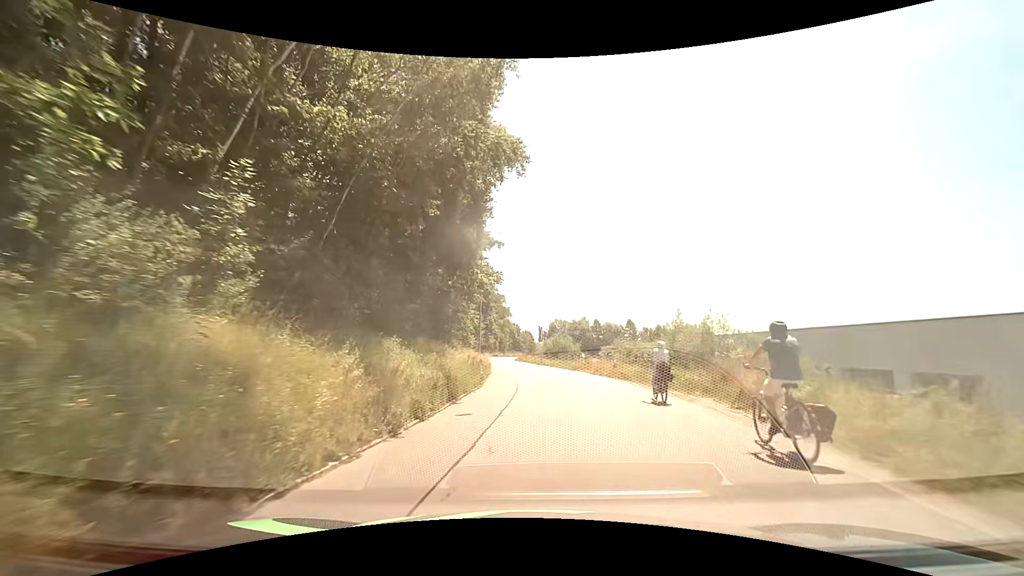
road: tertiary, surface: asphalt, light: Day
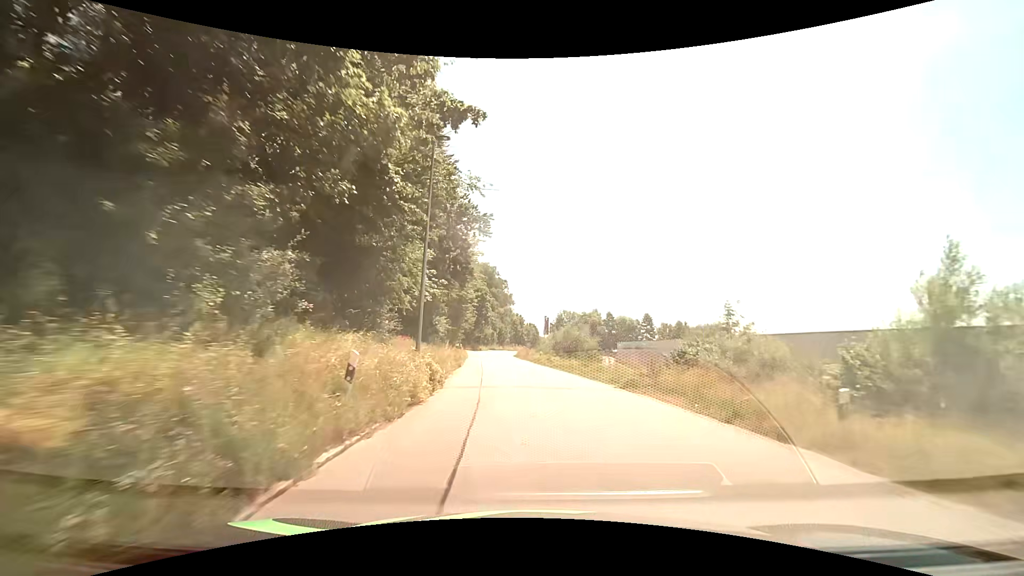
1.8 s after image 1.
(0.0, +20.8) m; -1°
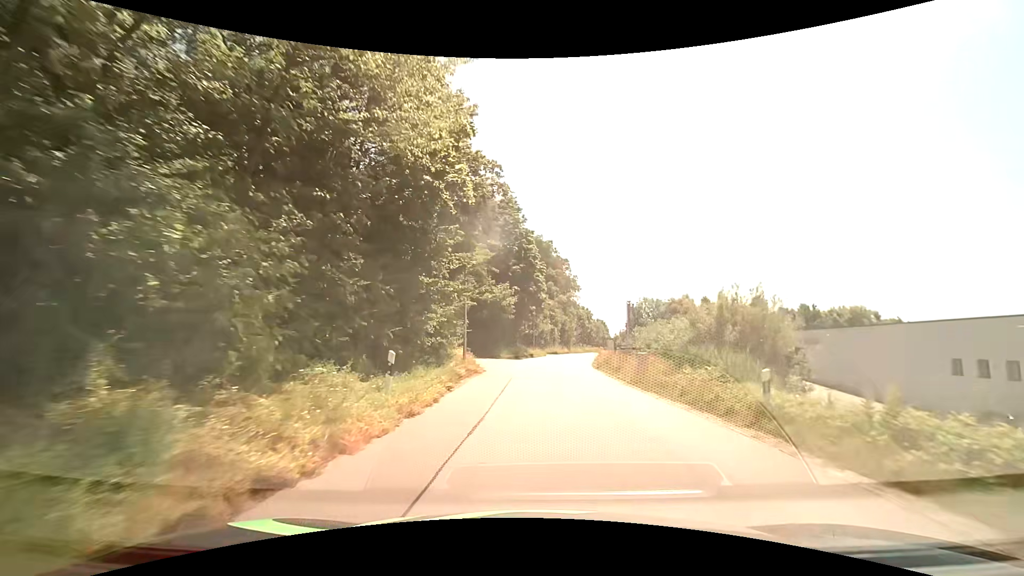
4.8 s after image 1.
(-1.9, +35.5) m; -7°
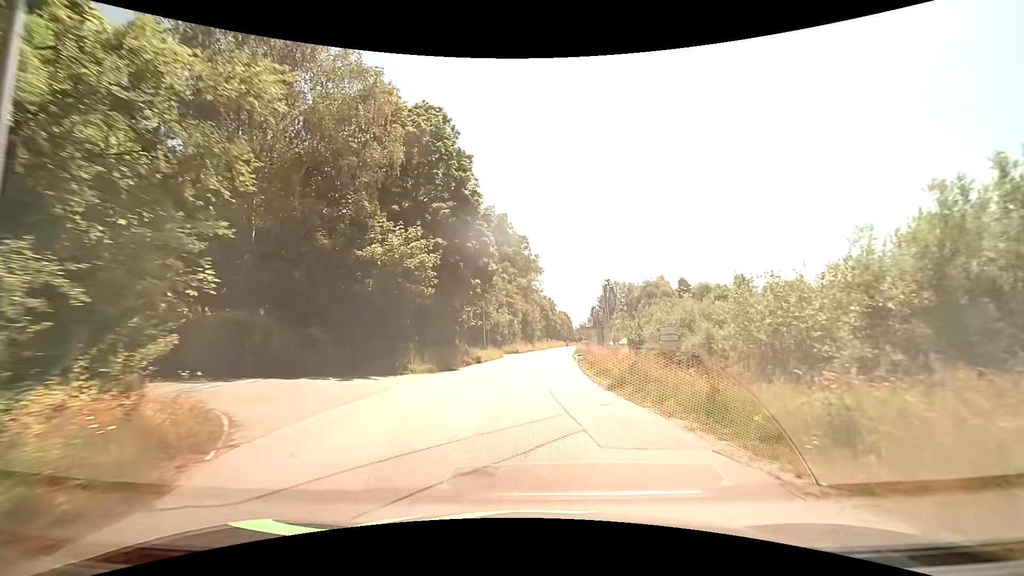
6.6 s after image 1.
(+0.6, +19.0) m; +5°
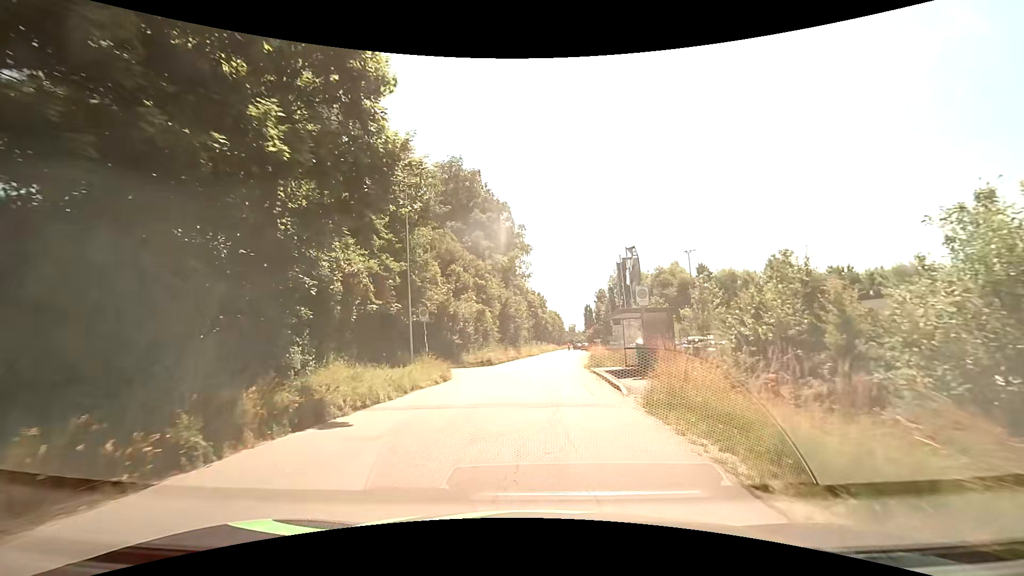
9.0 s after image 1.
(+0.2, +22.4) m; +1°
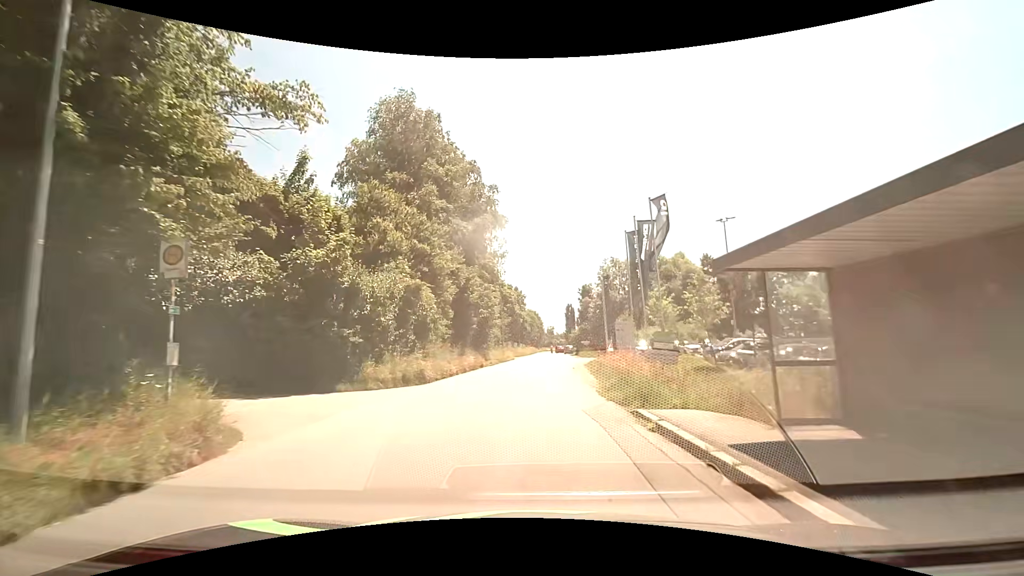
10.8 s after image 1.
(+0.4, +14.9) m; +3°
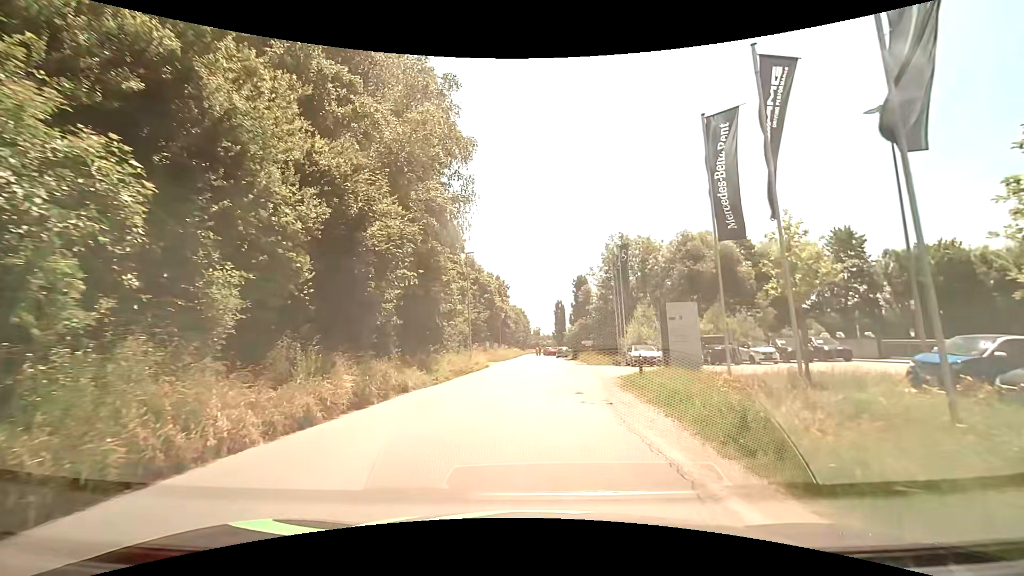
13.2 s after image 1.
(+0.2, +17.9) m; +2°
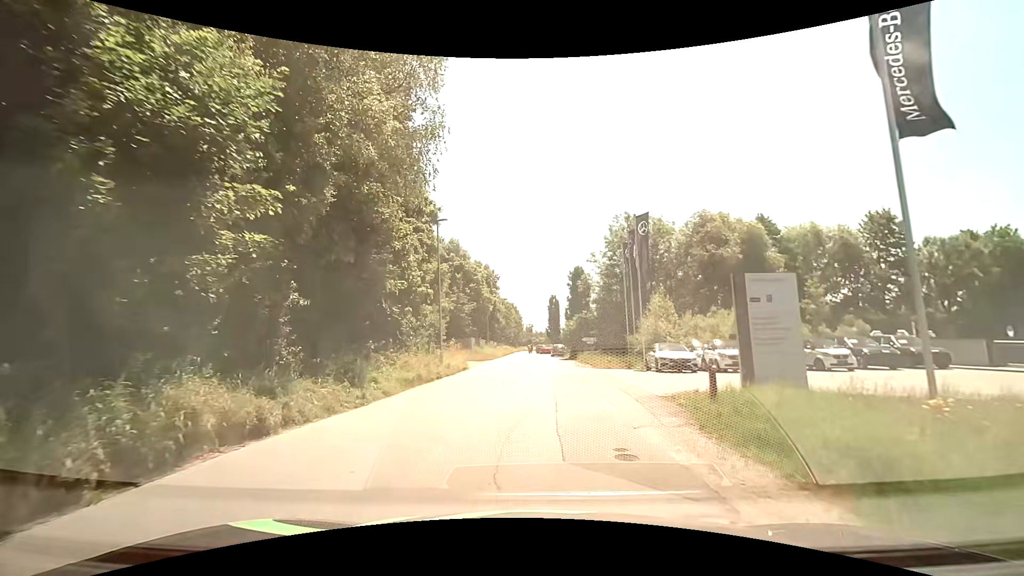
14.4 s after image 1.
(+0.1, +8.4) m; +1°
